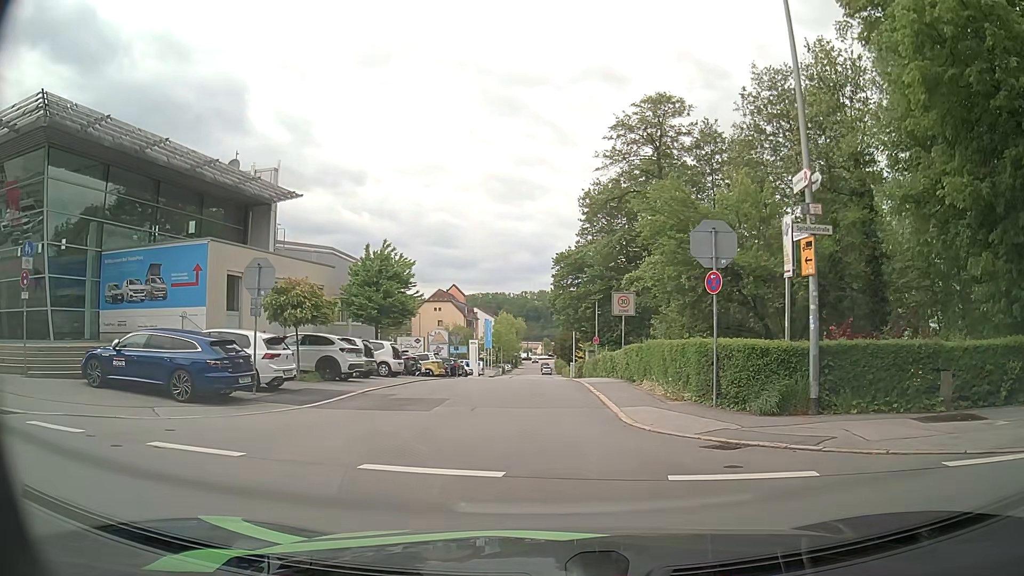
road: residential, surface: asphalt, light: Day
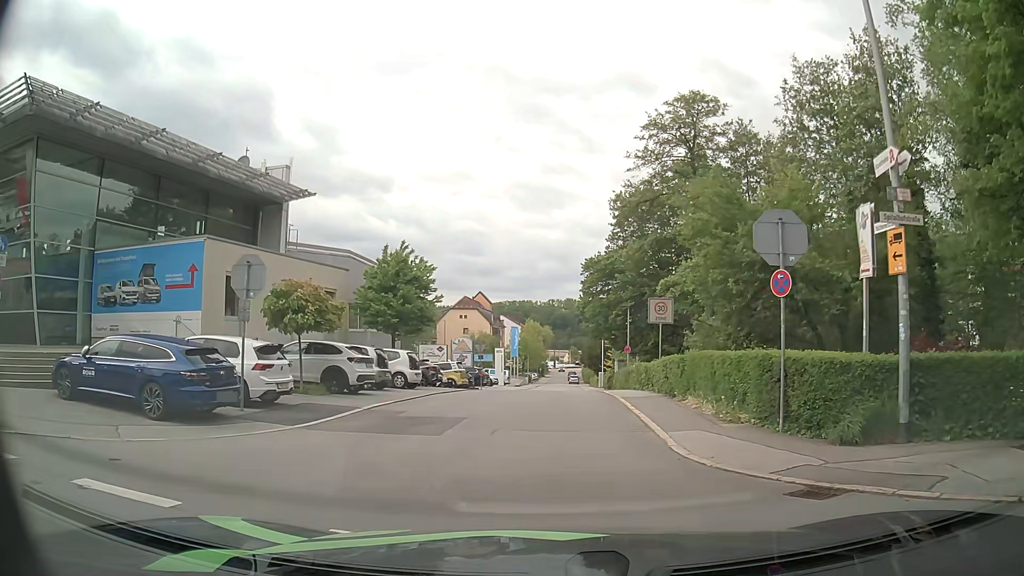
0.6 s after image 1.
(-0.1, +2.3) m; -4°
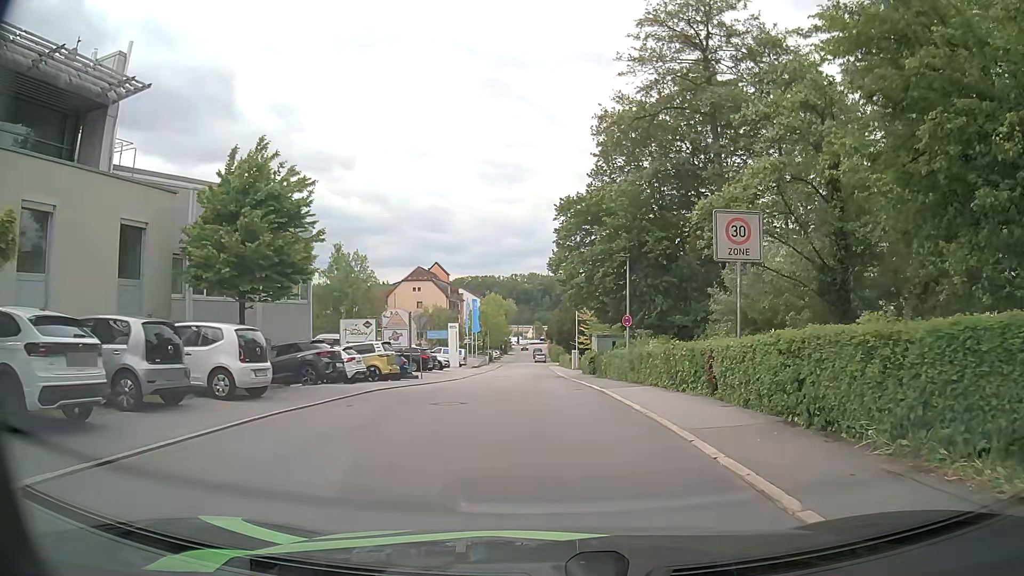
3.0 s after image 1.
(-0.1, +12.9) m; +2°
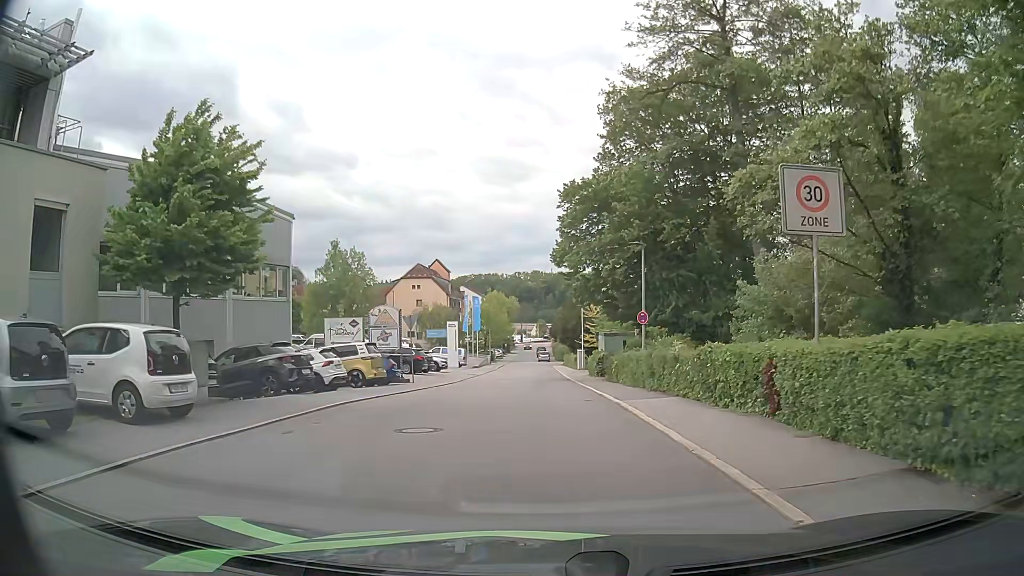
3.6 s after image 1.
(0.0, +3.5) m; +1°
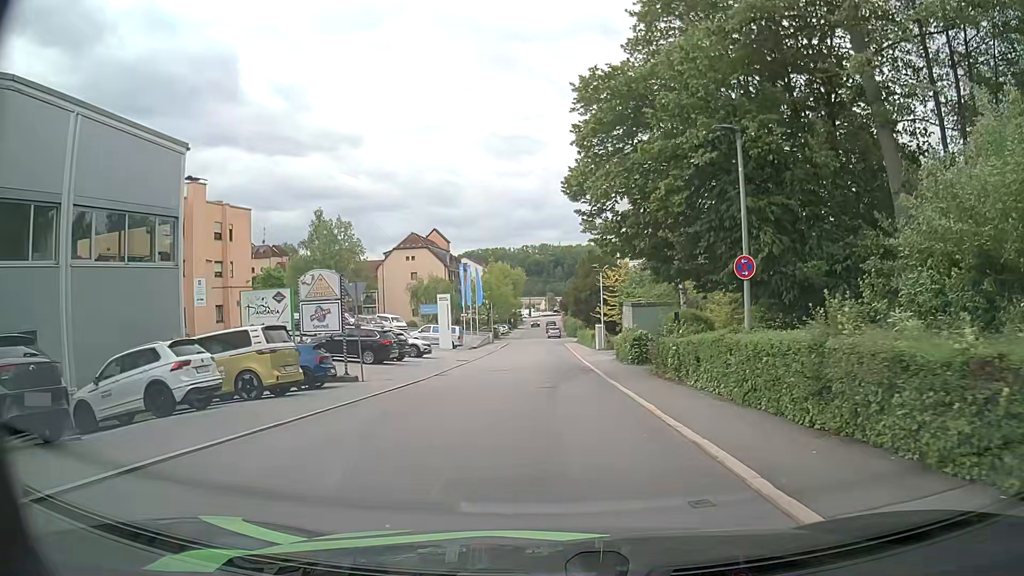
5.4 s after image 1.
(-0.2, +11.3) m; -1°
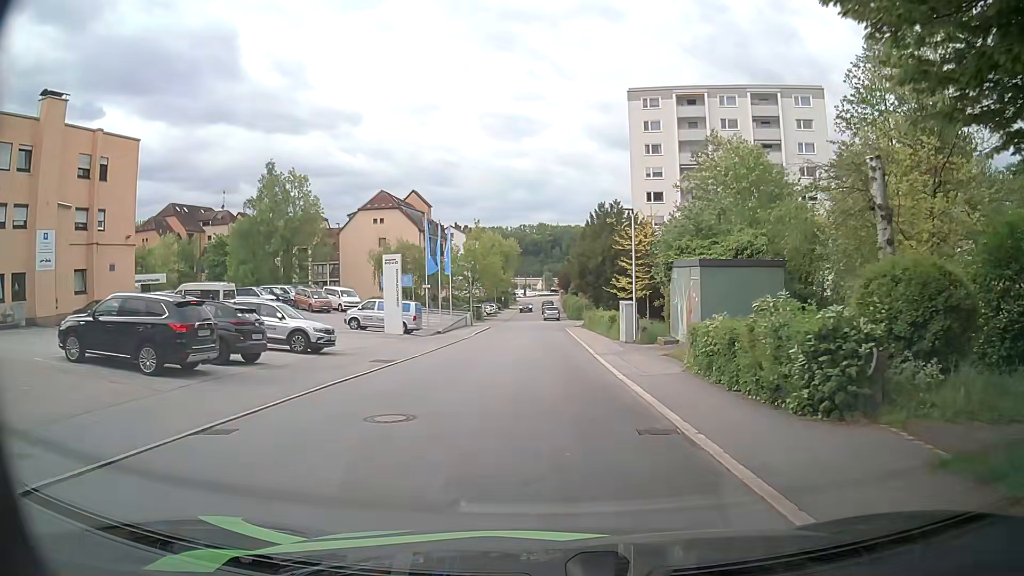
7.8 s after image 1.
(0.0, +18.2) m; -1°
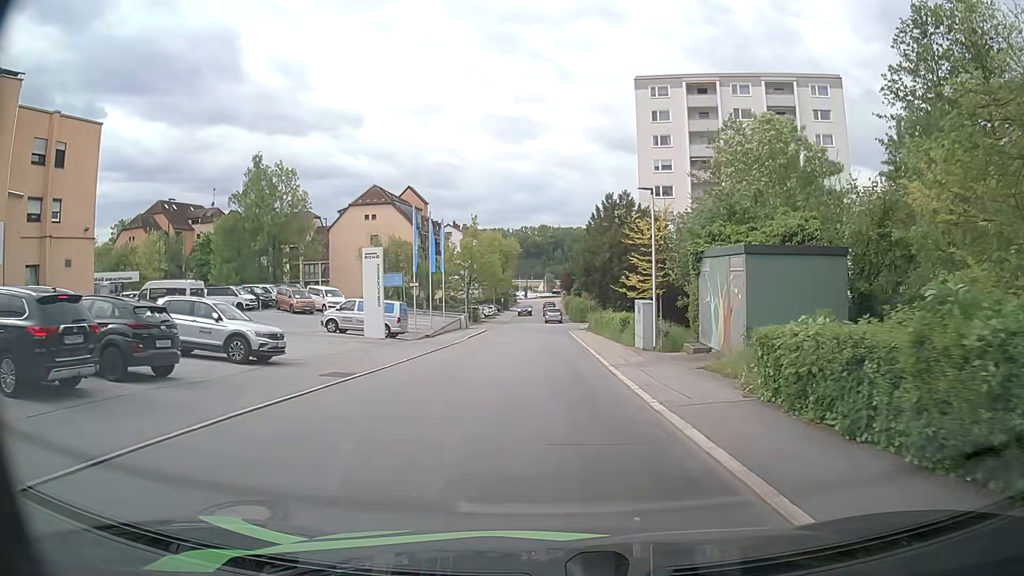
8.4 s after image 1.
(0.0, +4.7) m; +2°
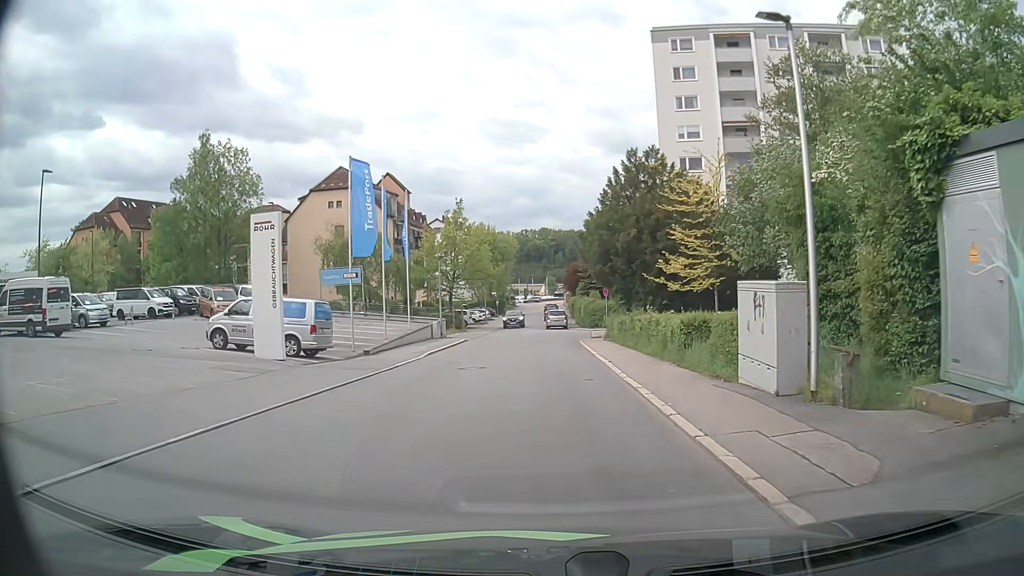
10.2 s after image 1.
(-0.2, +13.5) m; -1°
(0, +10) (0, +20) (0, +30) (-1, +40) (-2, +50) (-3, +60) (-3, +70) (-3, +80) (-4, +90) (-3, +100) m
